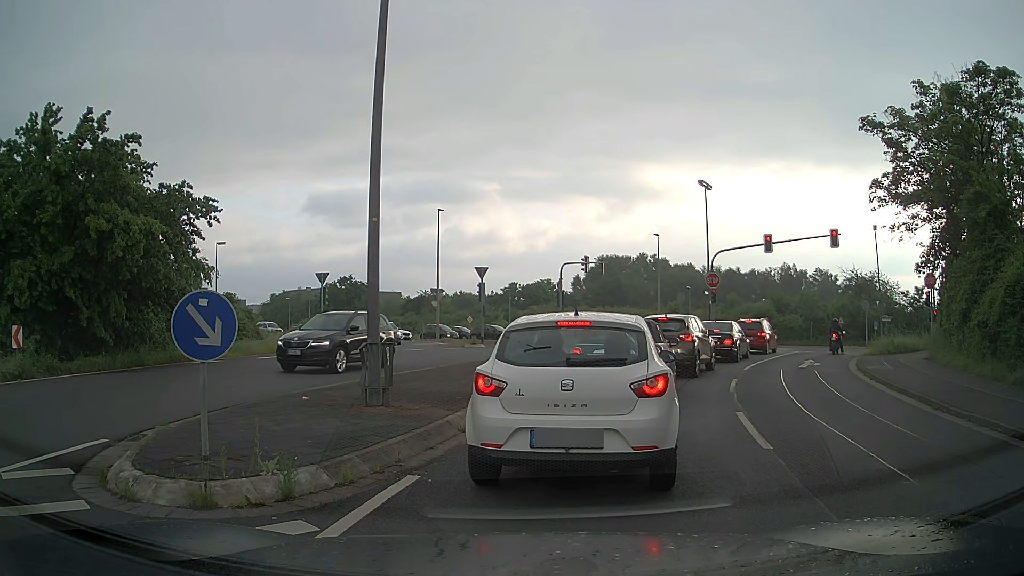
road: unclassified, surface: asphalt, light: Day
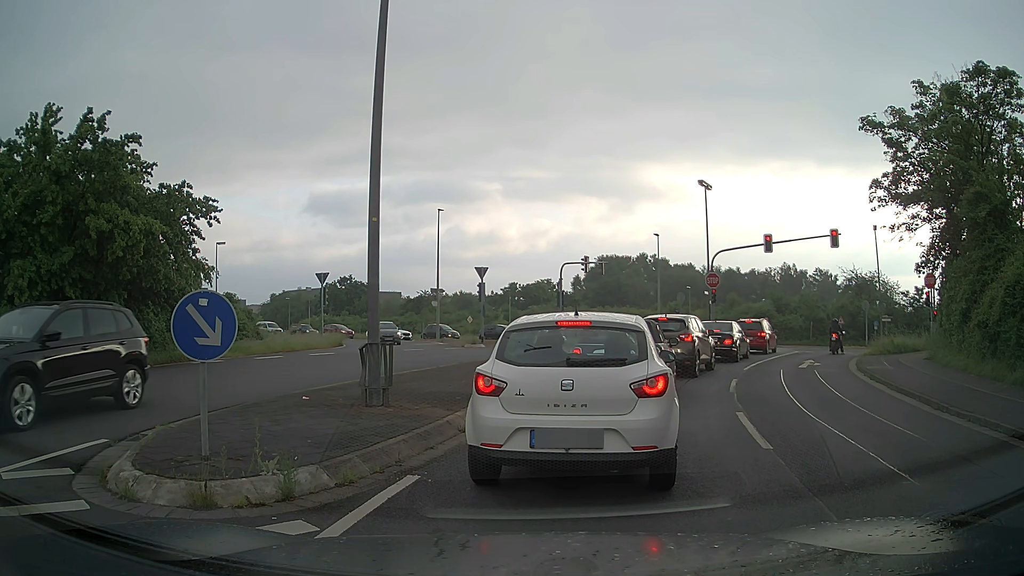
(0.0, 0.0) m; 0°
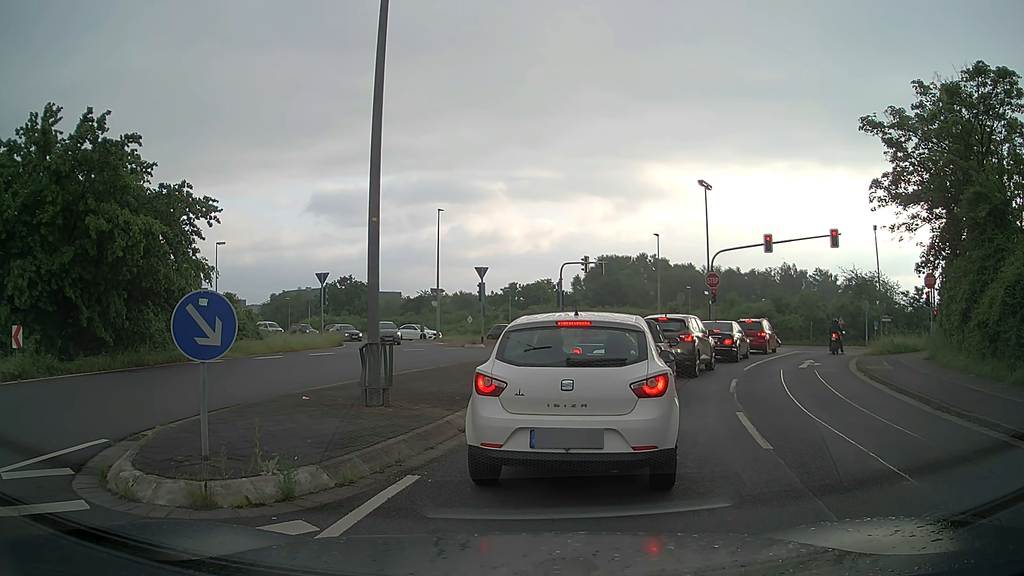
(0.0, 0.0) m; 0°
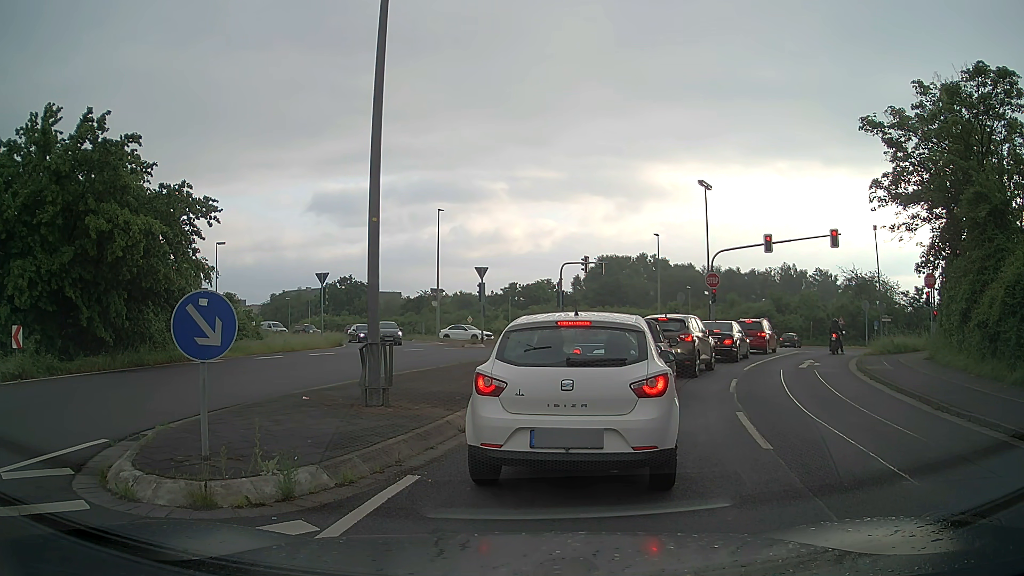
(0.0, 0.0) m; 0°
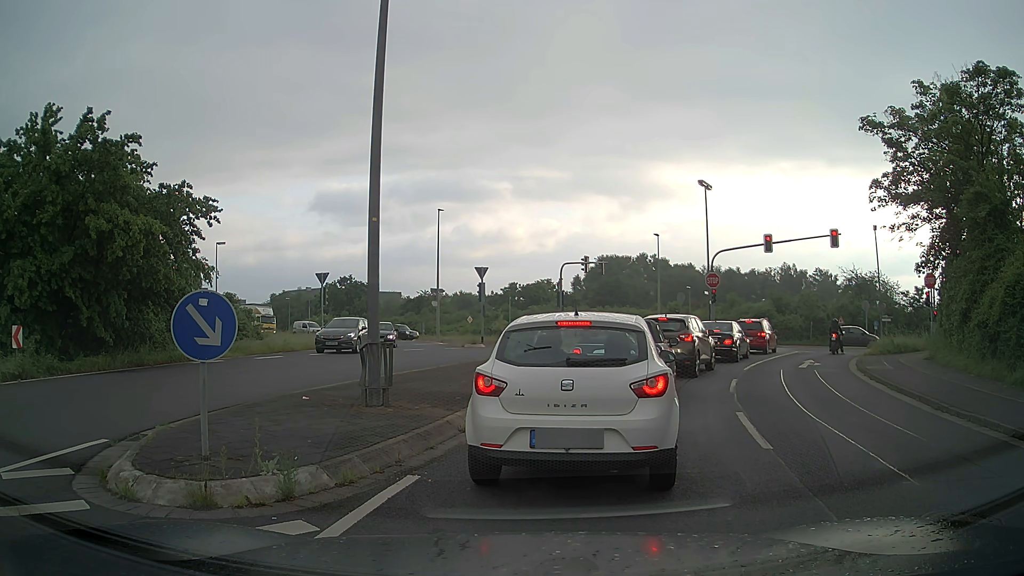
(0.0, 0.0) m; 0°
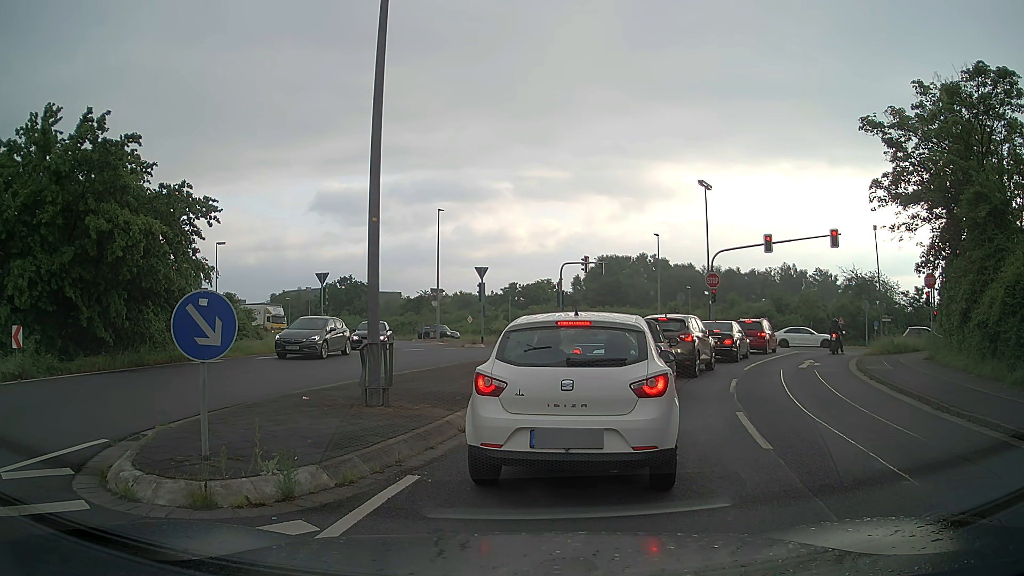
(0.0, 0.0) m; 0°
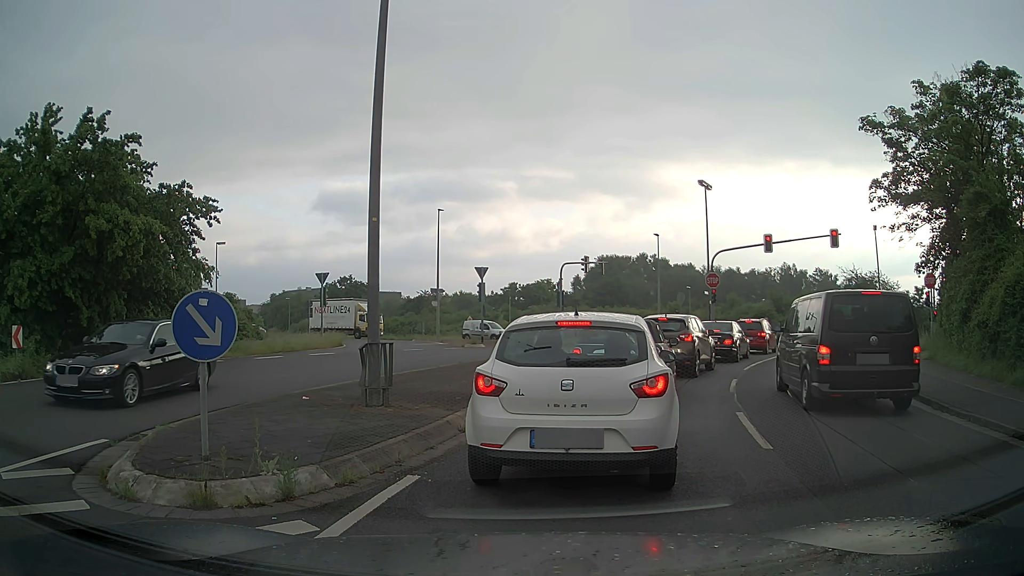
(0.0, 0.0) m; 0°
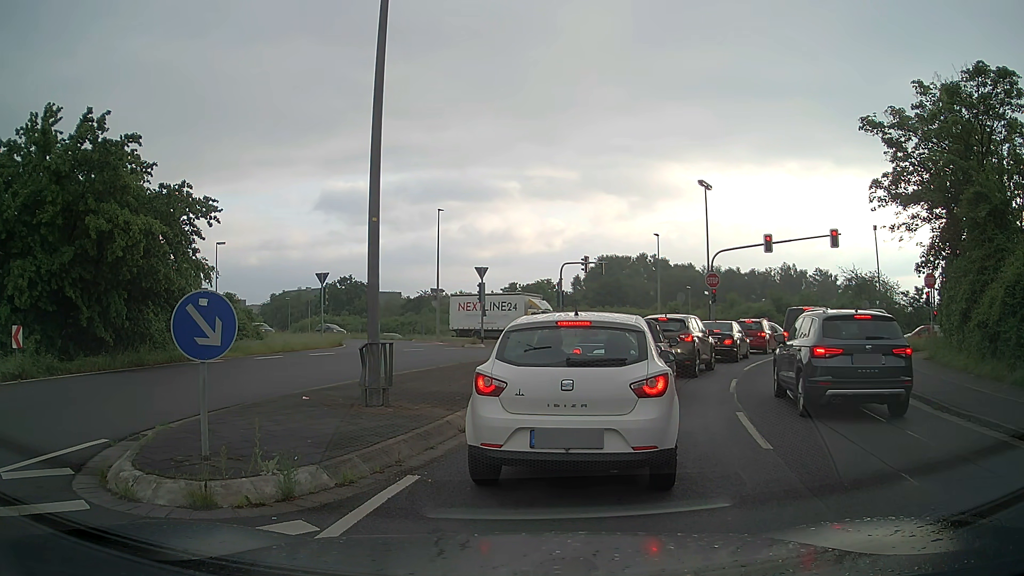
(0.0, 0.0) m; 0°
(+1, +10) (+5, +19) (+9, +28) (+14, +37) (+17, +46) (+14, +56) (+6, +63) (-2, +69) (-10, +75) (-18, +81) m
